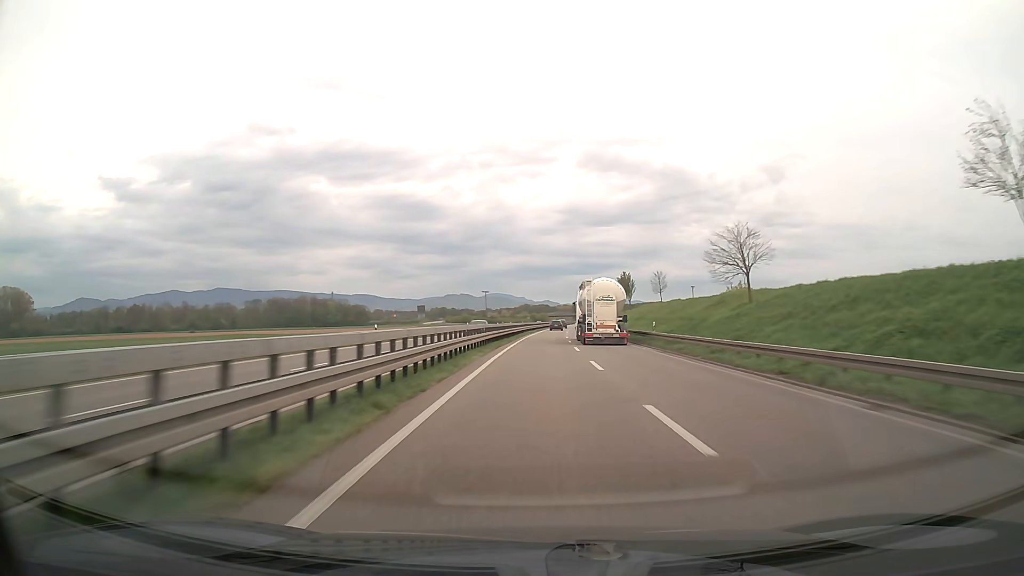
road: trunk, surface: asphalt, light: Day
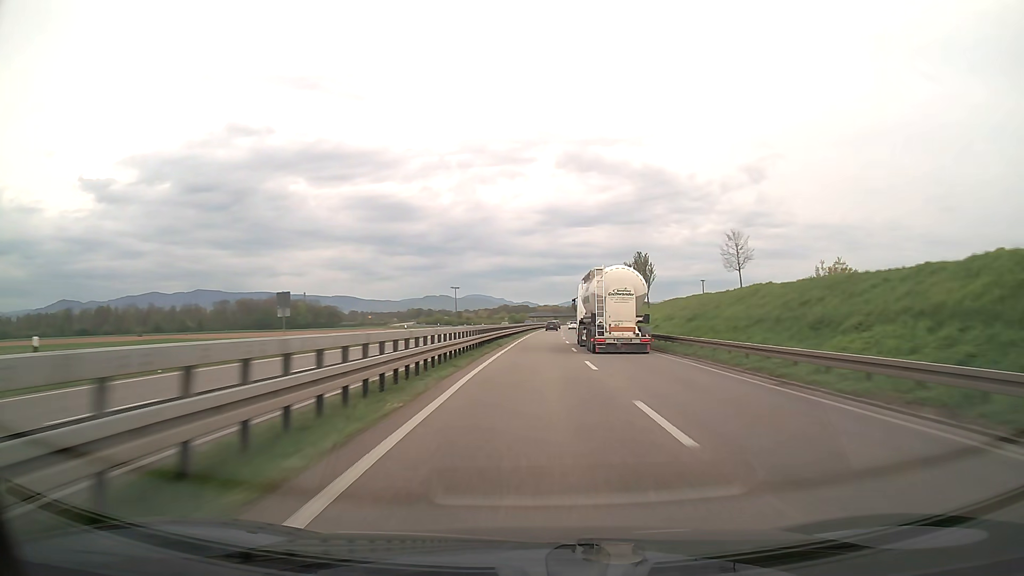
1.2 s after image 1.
(+0.5, +35.5) m; +2°
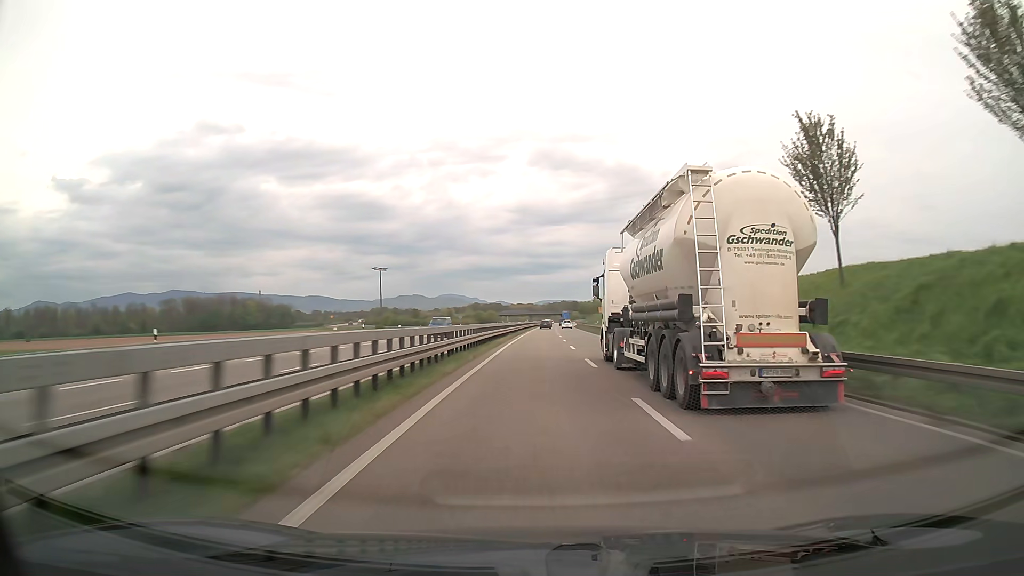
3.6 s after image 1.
(+1.6, +71.6) m; +2°
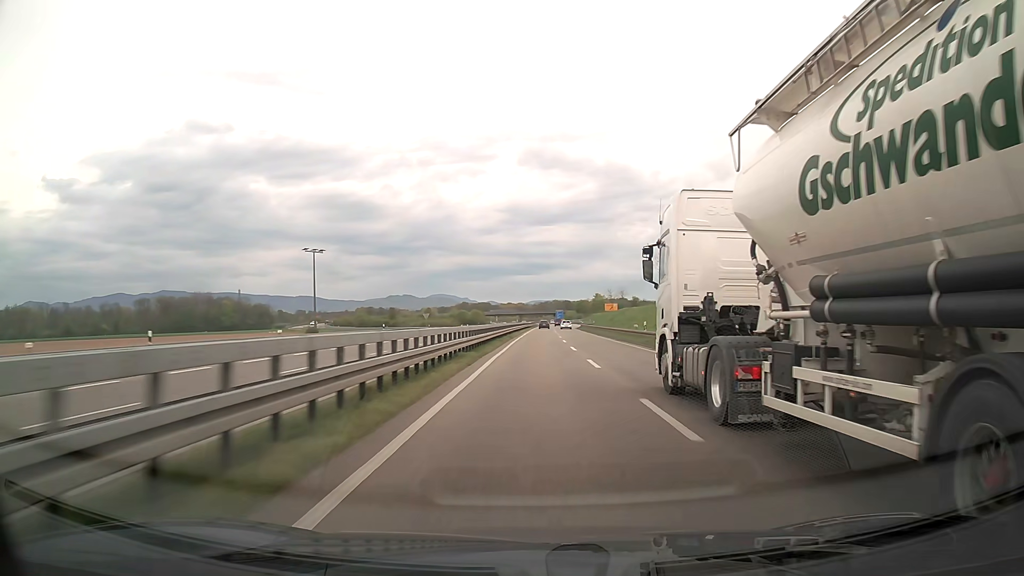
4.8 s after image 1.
(+0.2, +36.1) m; +1°
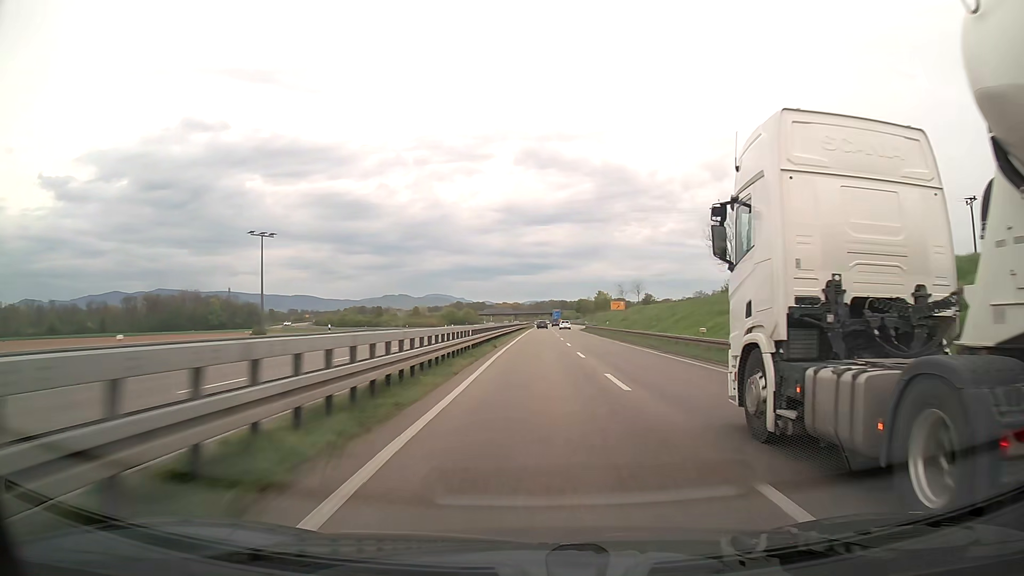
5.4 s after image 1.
(+0.1, +18.1) m; 0°
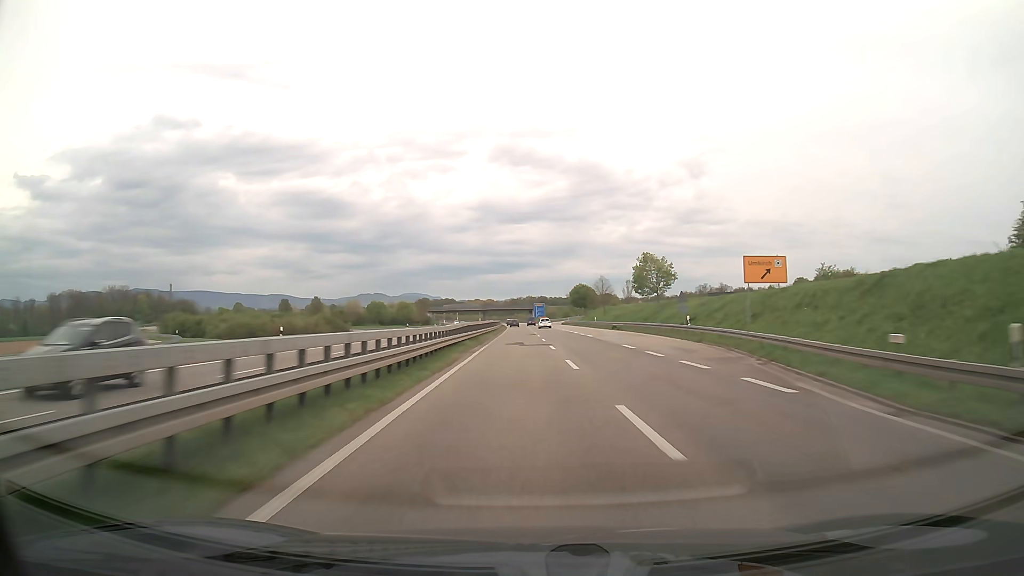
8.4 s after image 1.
(+1.5, +90.7) m; +2°
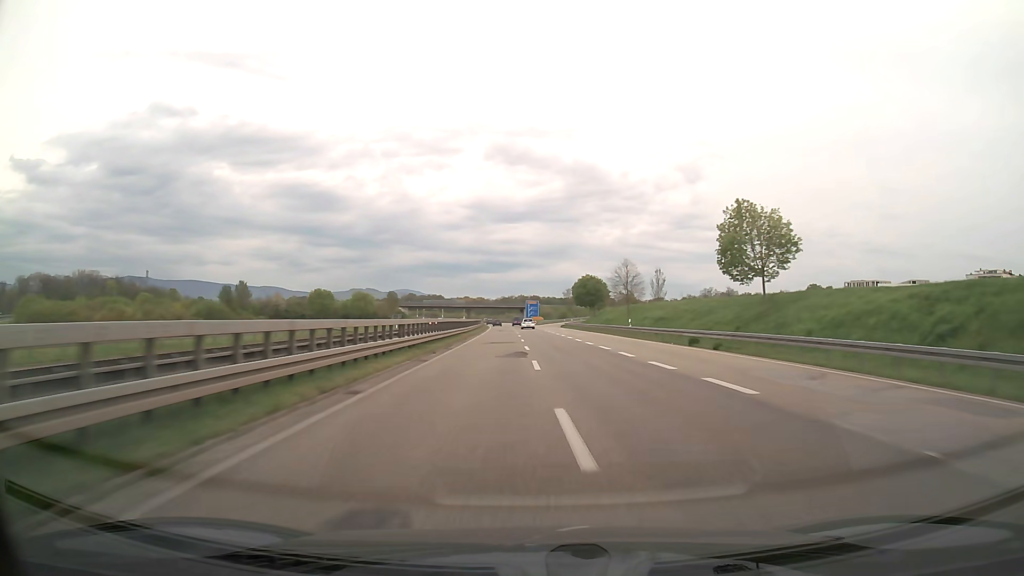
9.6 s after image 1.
(+0.2, +36.4) m; +1°
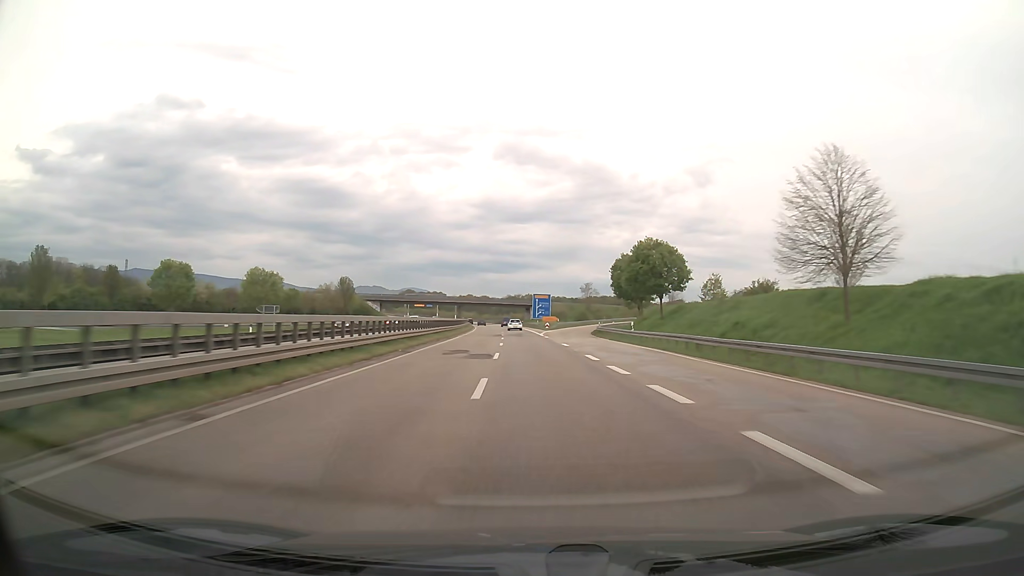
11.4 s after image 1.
(-0.1, +54.4) m; 0°
(0, +10) (0, +20) (0, +30) (0, +40) (-1, +50) (-1, +60) (-1, +70) (-2, +80) (-2, +90) (-3, +100) m
